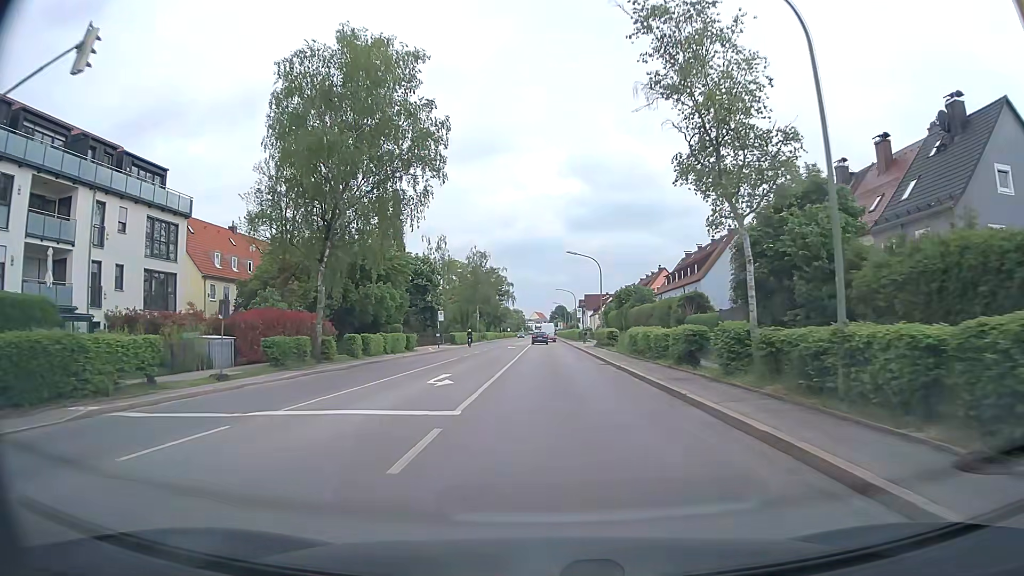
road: secondary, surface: asphalt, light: Day
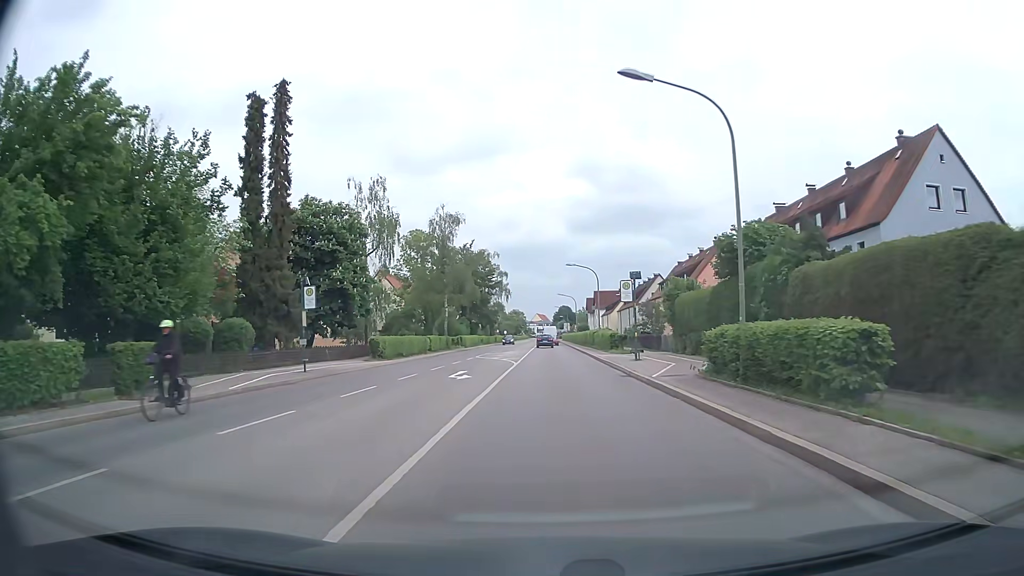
(+0.1, +36.9) m; 0°
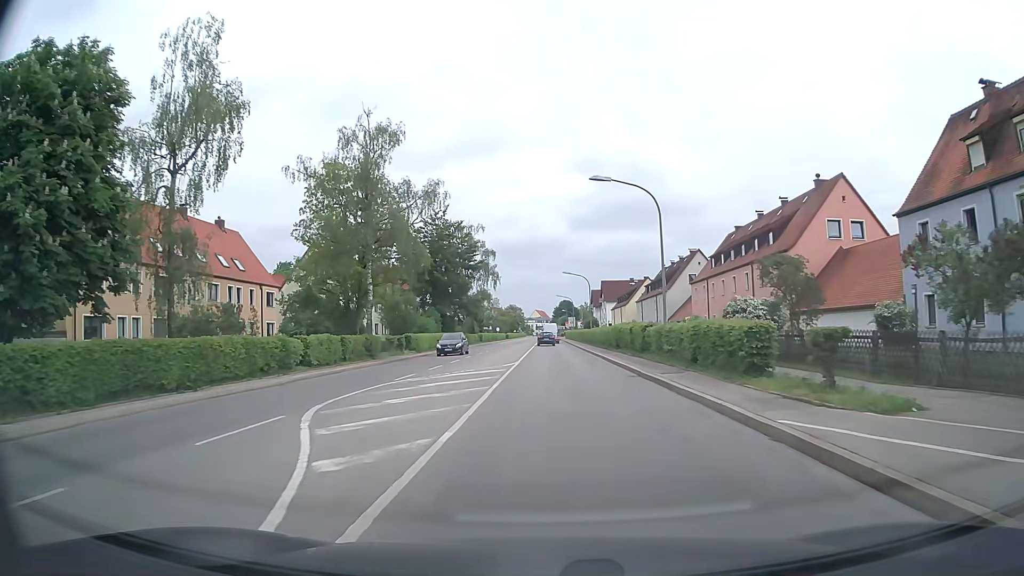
(0.0, +31.2) m; 0°
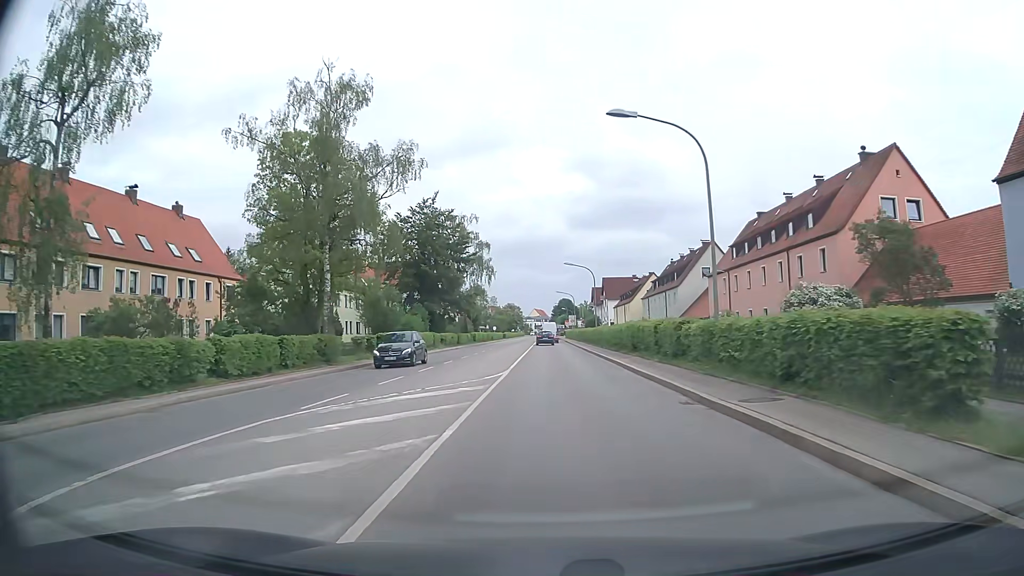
(0.0, +8.0) m; 0°
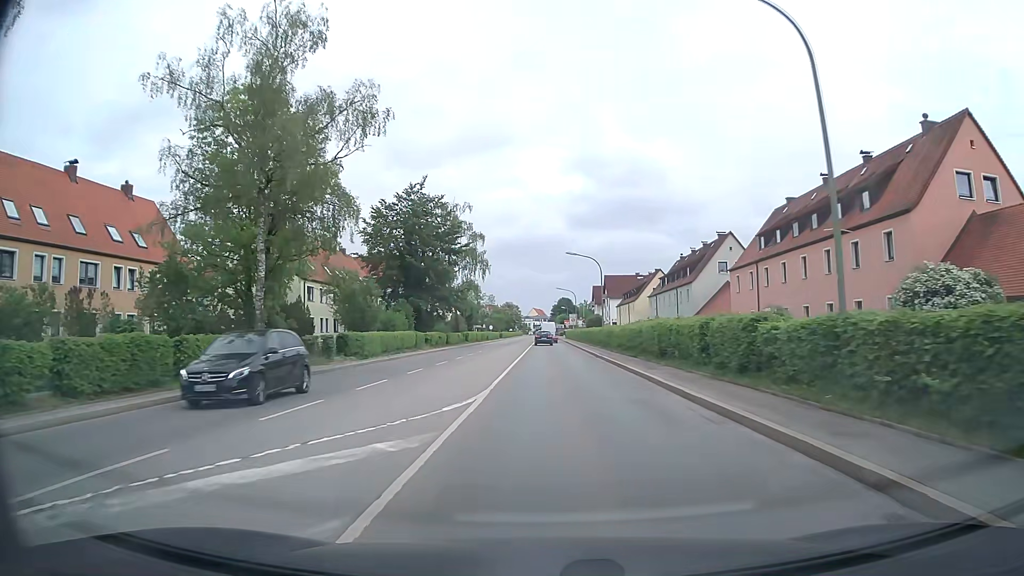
(0.0, +7.9) m; 0°
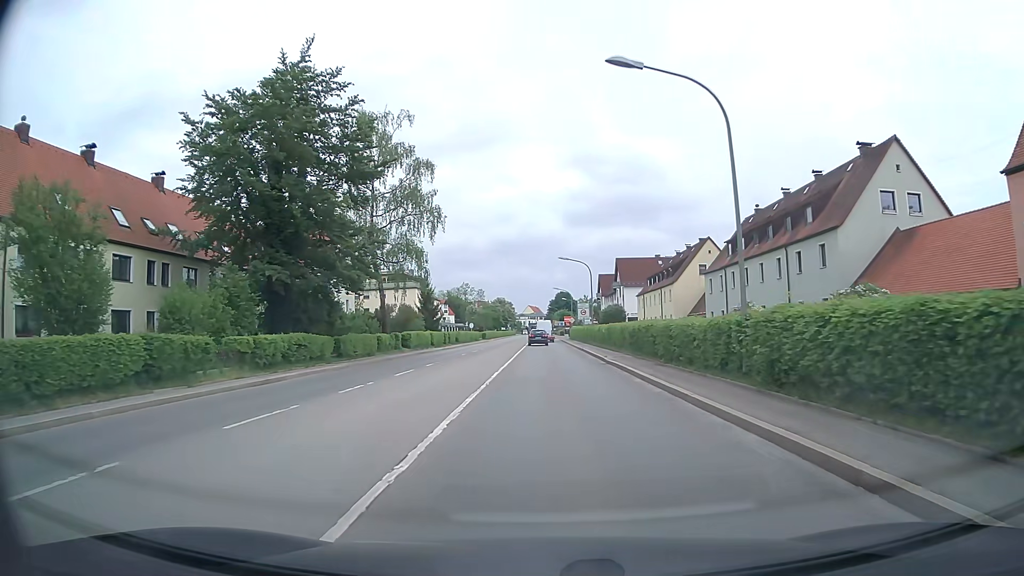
(-0.3, +37.0) m; 0°
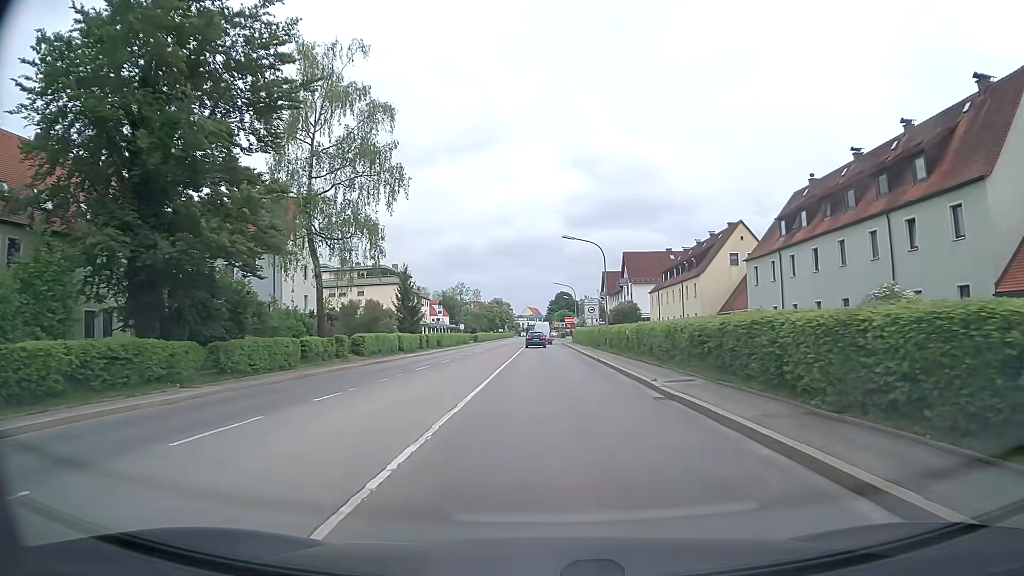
(0.0, +13.5) m; 0°
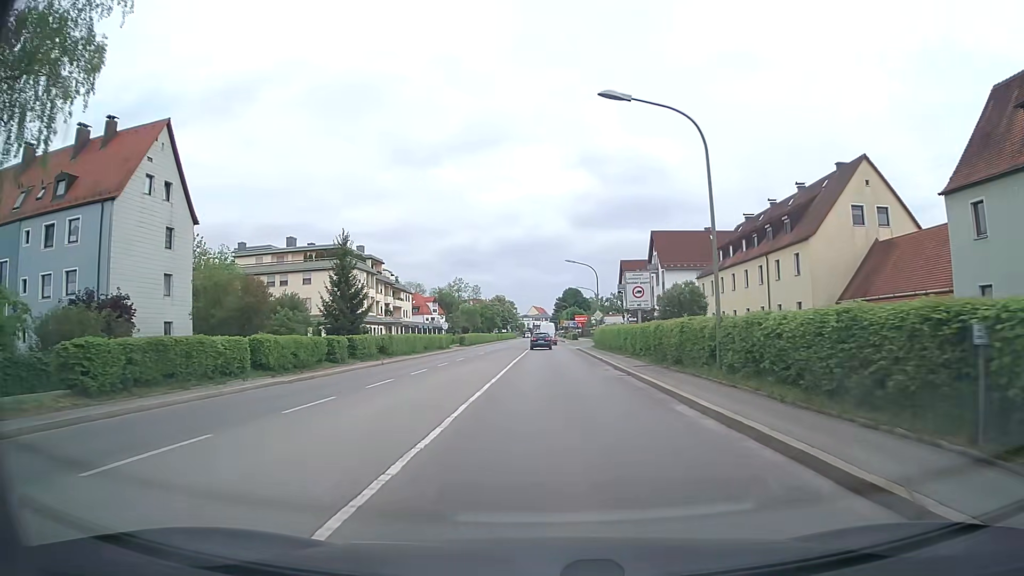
(-0.1, +26.1) m; -1°
(0, +10) (0, +20) (0, +30) (0, +40) (0, +50) (0, +60) (0, +70) (+1, +80) (+1, +90) (+1, +100) m
